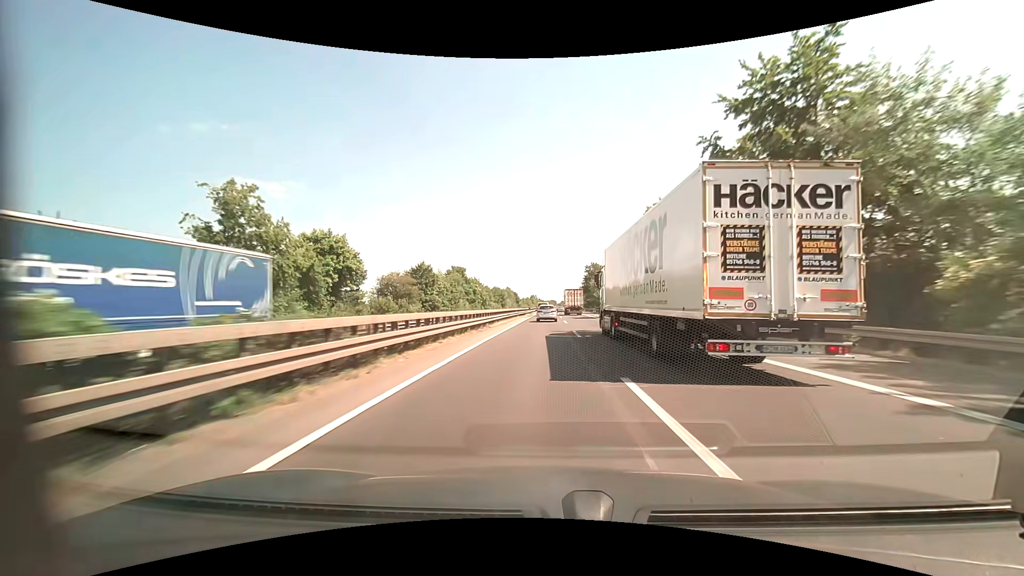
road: motorway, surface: asphalt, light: Day
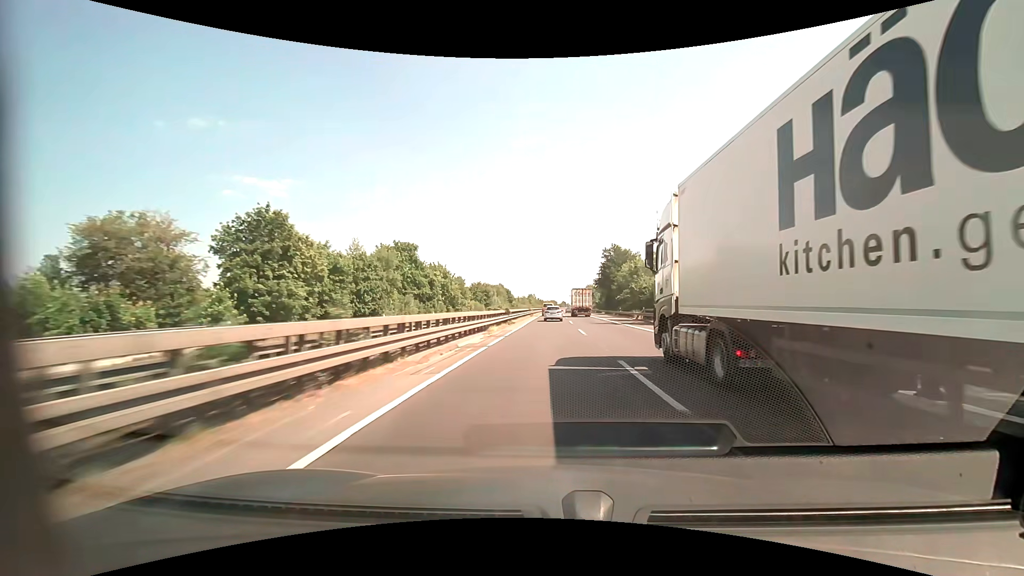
(+0.1, +51.2) m; 0°
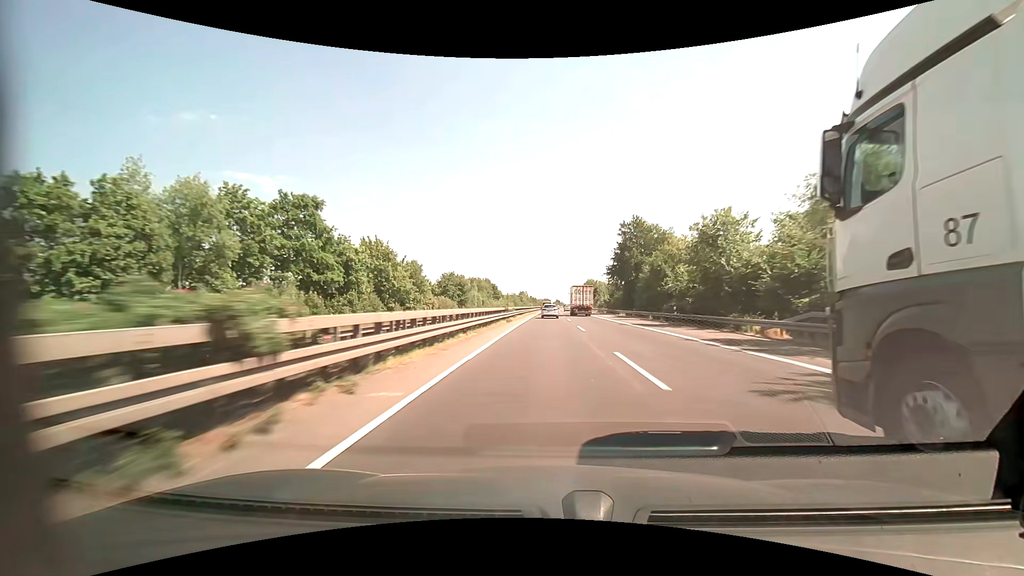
(+0.2, +34.3) m; +1°
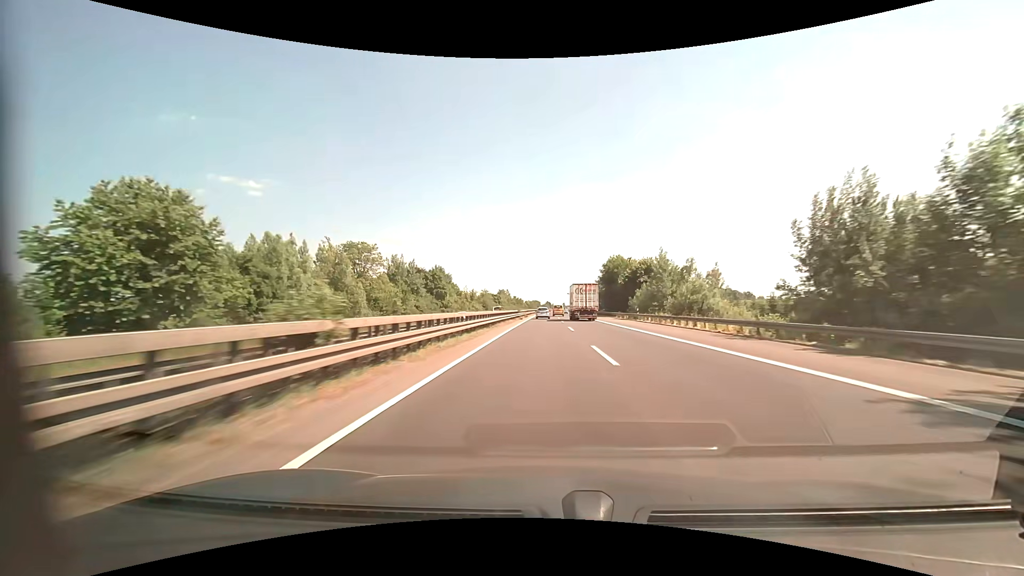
(+1.1, +86.4) m; +1°
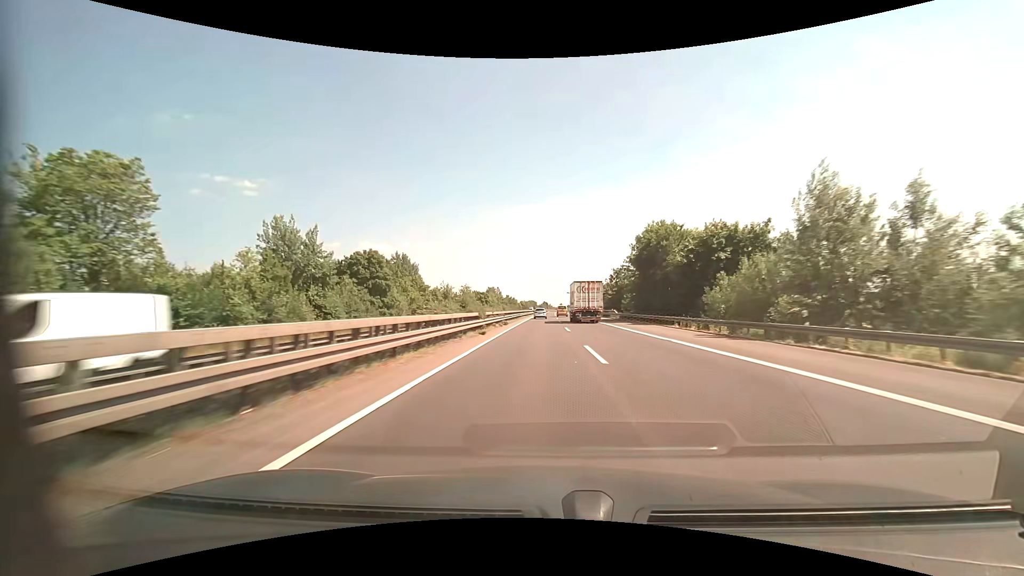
(+0.1, +35.8) m; 0°
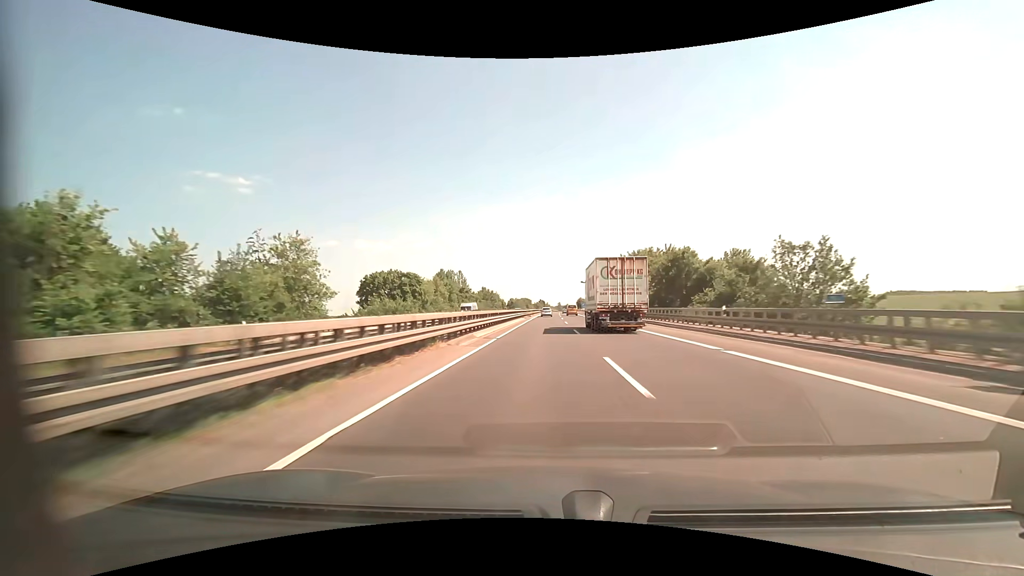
(+0.4, +95.4) m; 0°
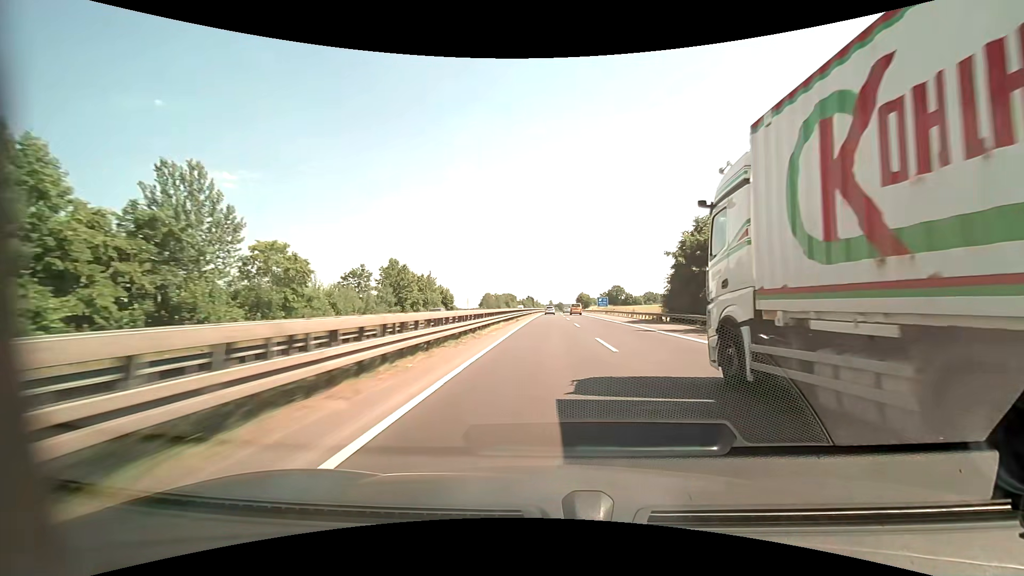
(+0.6, +100.6) m; +1°
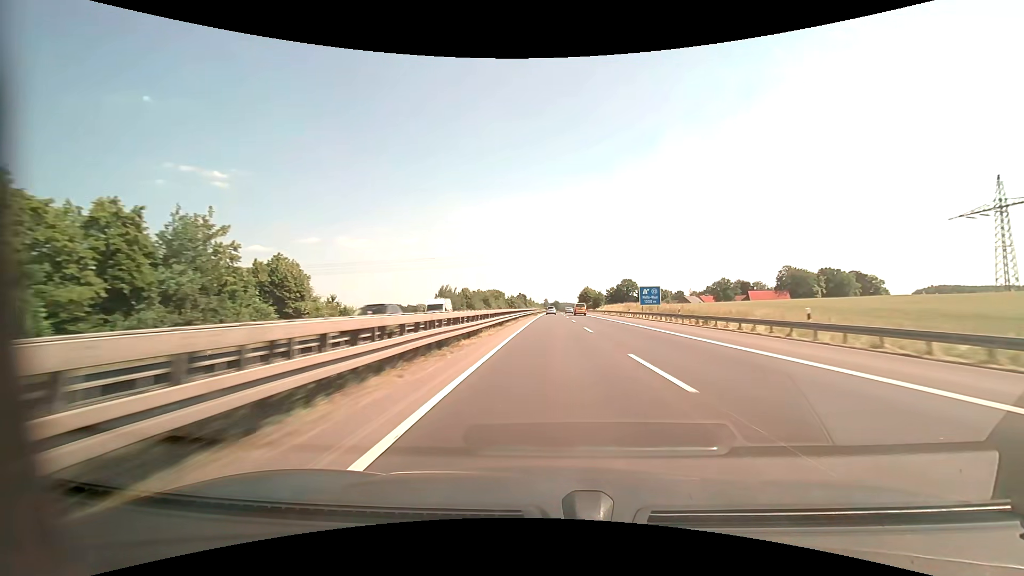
(+0.3, +61.2) m; +1°
(0, +10) (0, +20) (0, +30) (0, +40) (0, +50) (+1, +60) (+1, +70) (+1, +80) (+1, +90) (+2, +100) m
